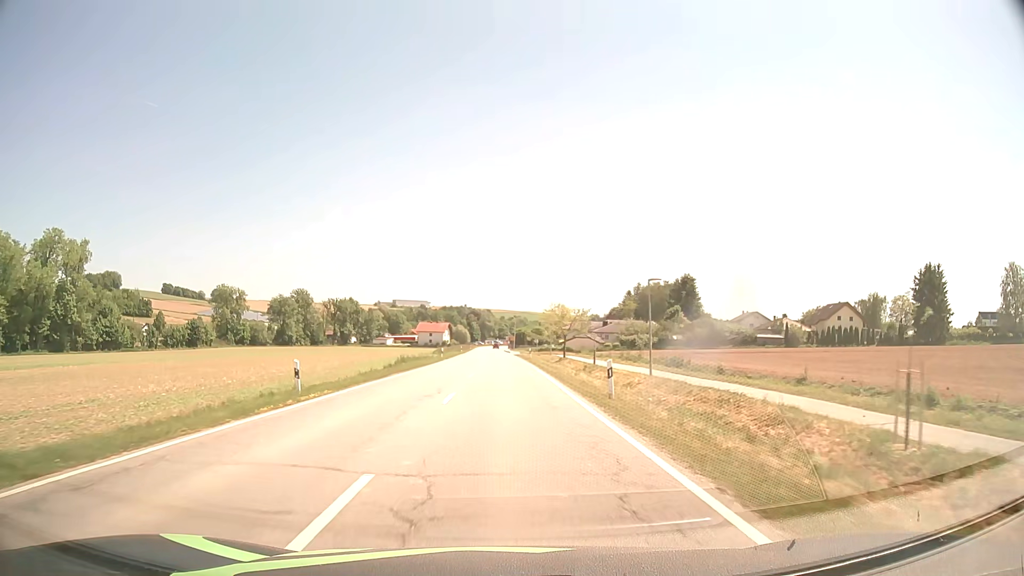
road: secondary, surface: asphalt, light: Day
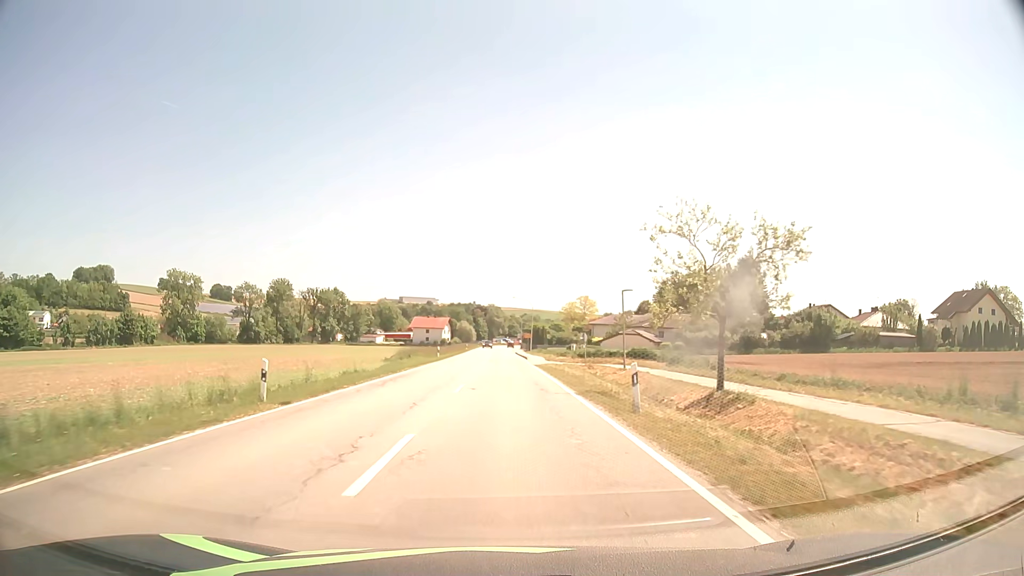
(-0.2, +45.7) m; -1°
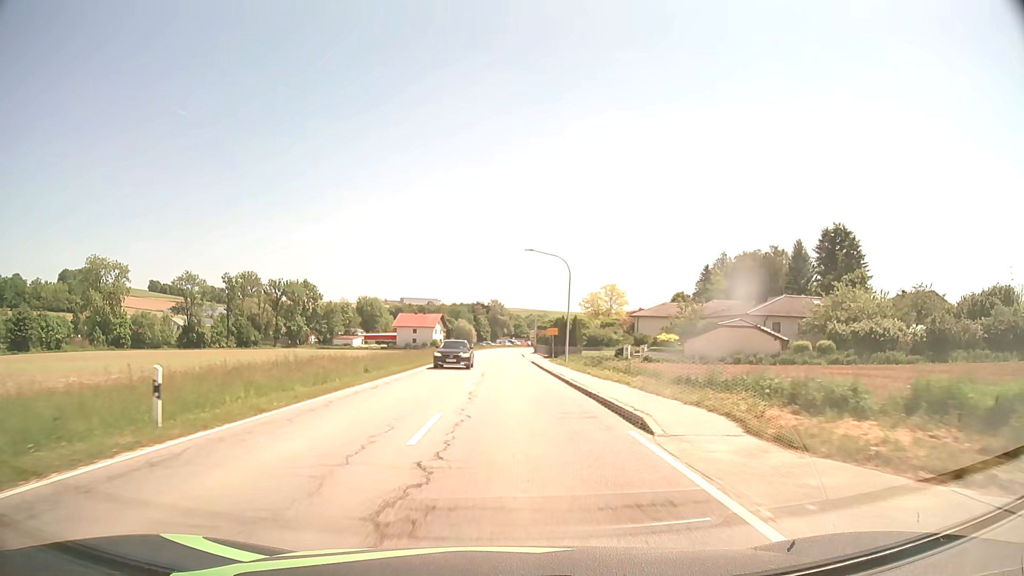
(-0.2, +45.9) m; 0°
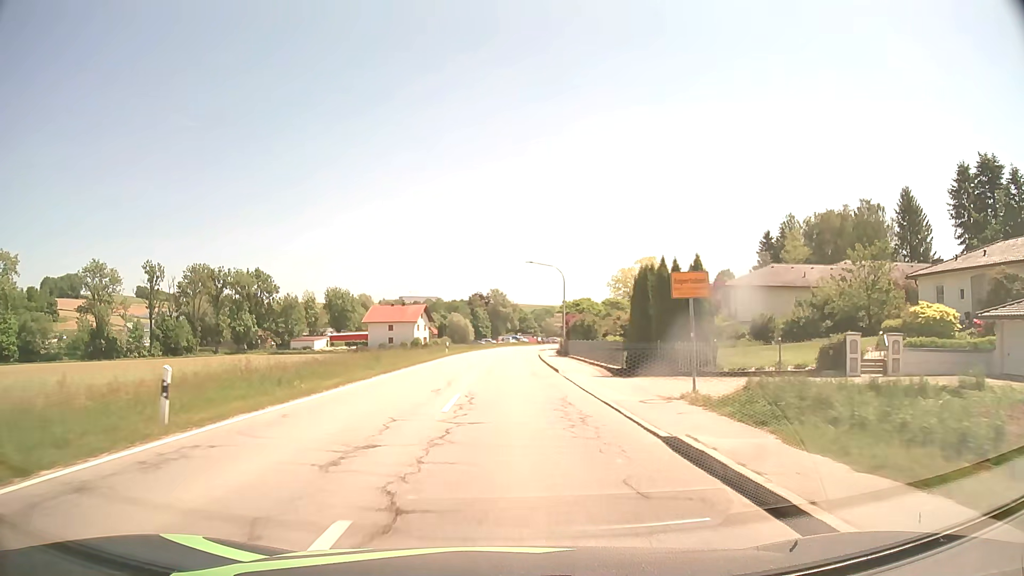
(+0.1, +44.7) m; 0°
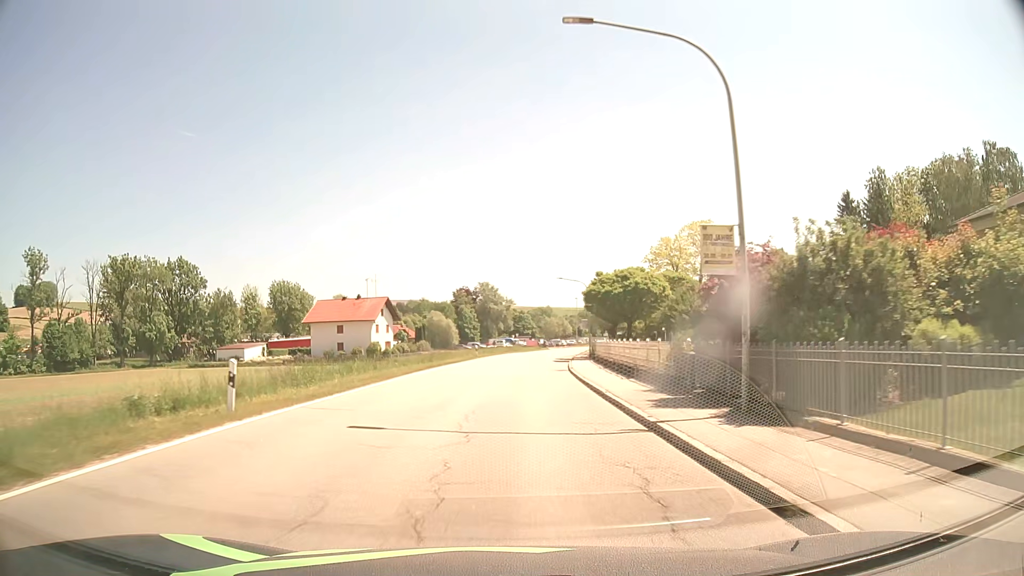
(+0.2, +40.1) m; +1°
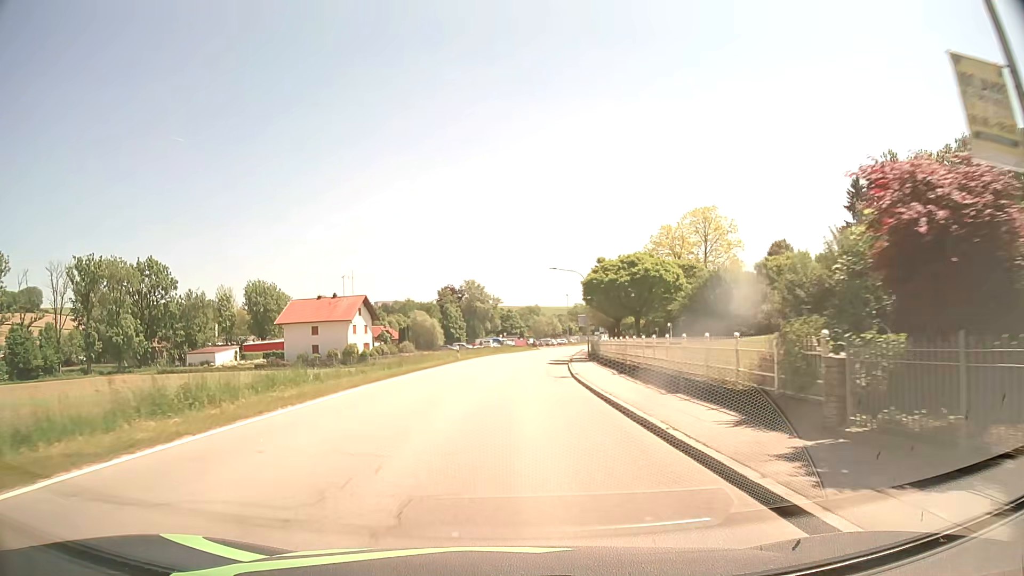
(0.0, +7.8) m; +1°
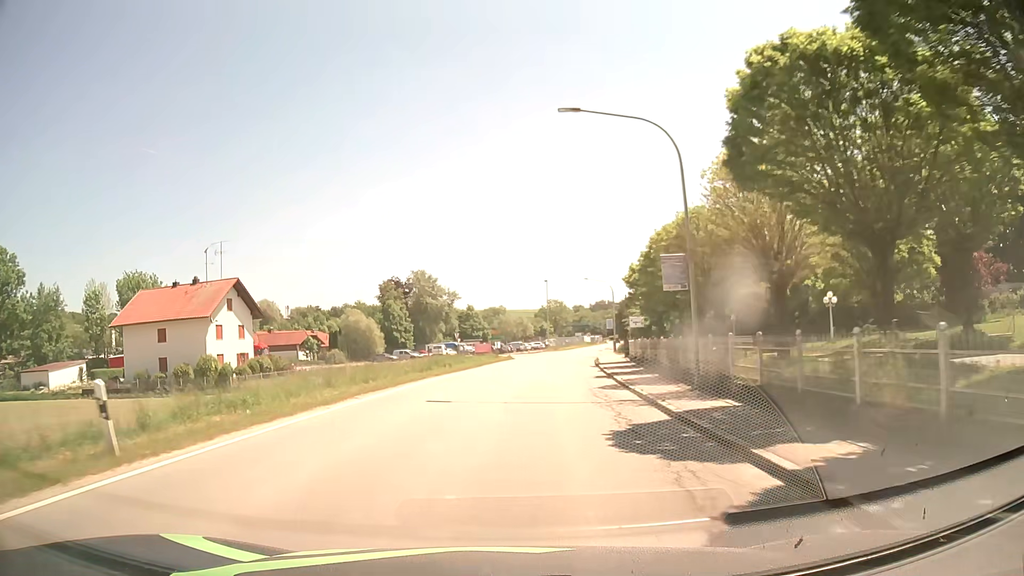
(+1.1, +38.6) m; +3°
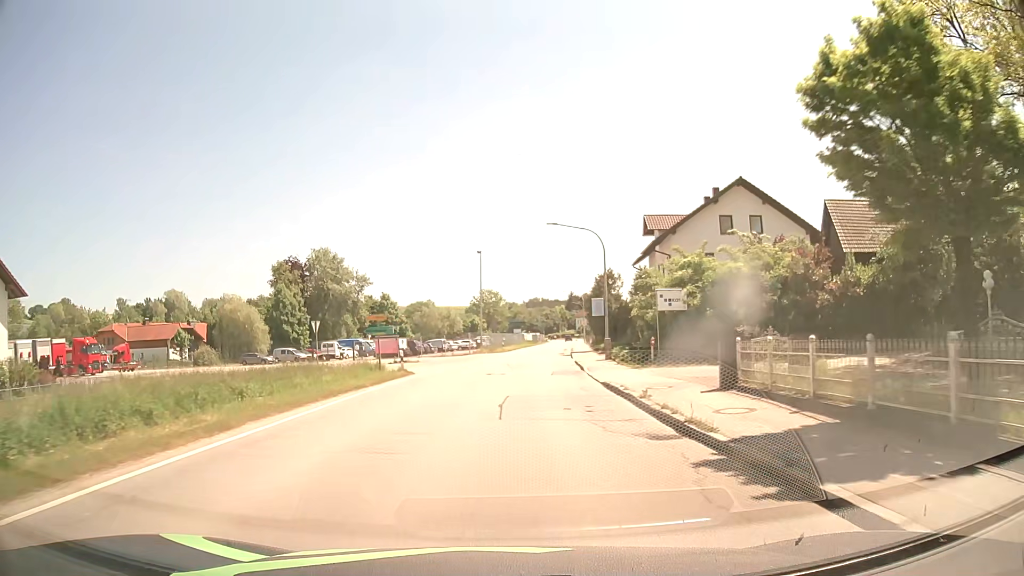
(+1.5, +30.5) m; +6°
(0, +10) (0, +20) (+1, +30) (+1, +40) (+2, +50) (+3, +60) (+3, +70) (+5, +80) (+6, +90) (+7, +100) m
